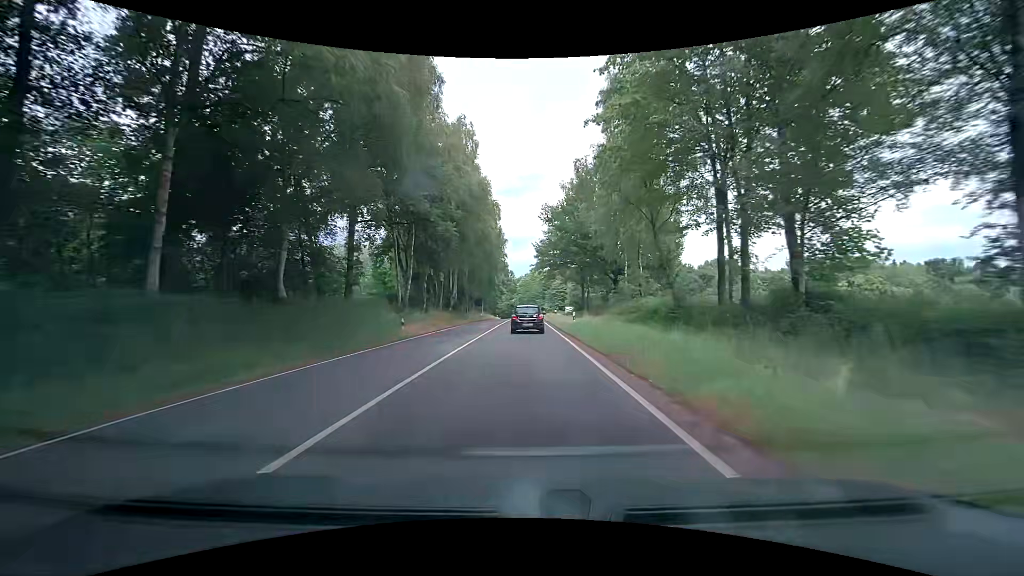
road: primary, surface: asphalt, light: Day
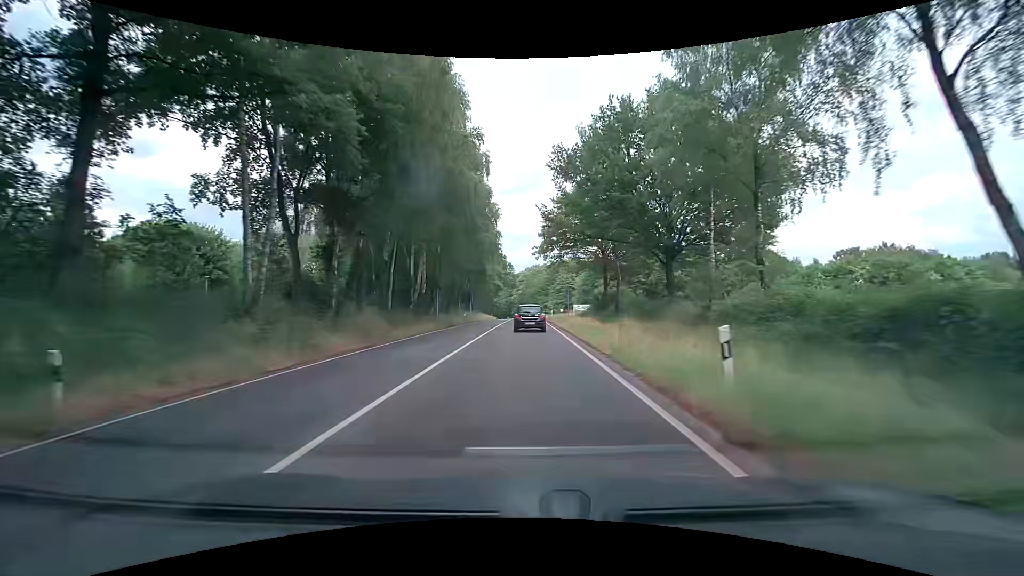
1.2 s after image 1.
(-0.2, +21.5) m; 0°
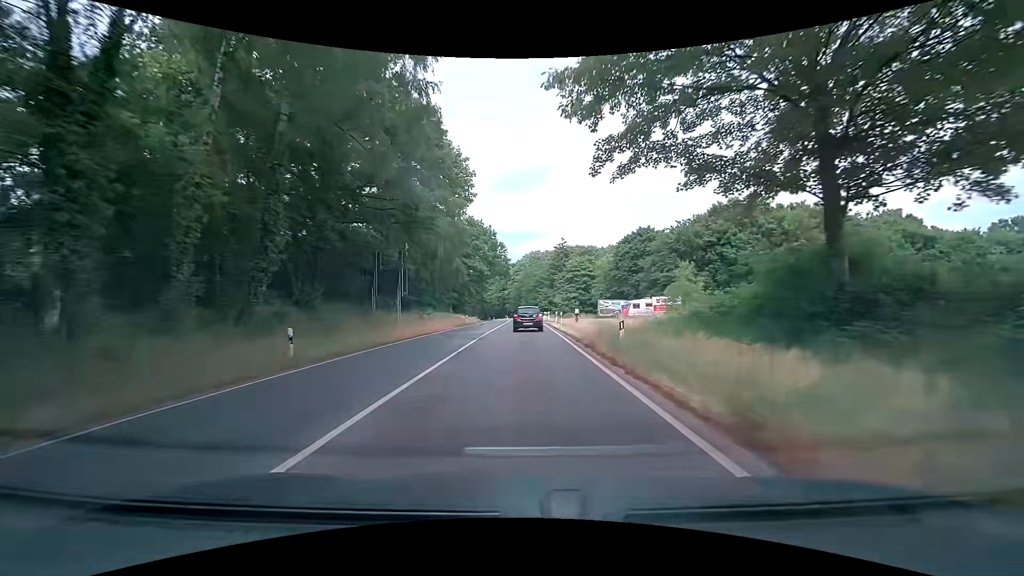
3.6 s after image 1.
(0.0, +42.2) m; 0°
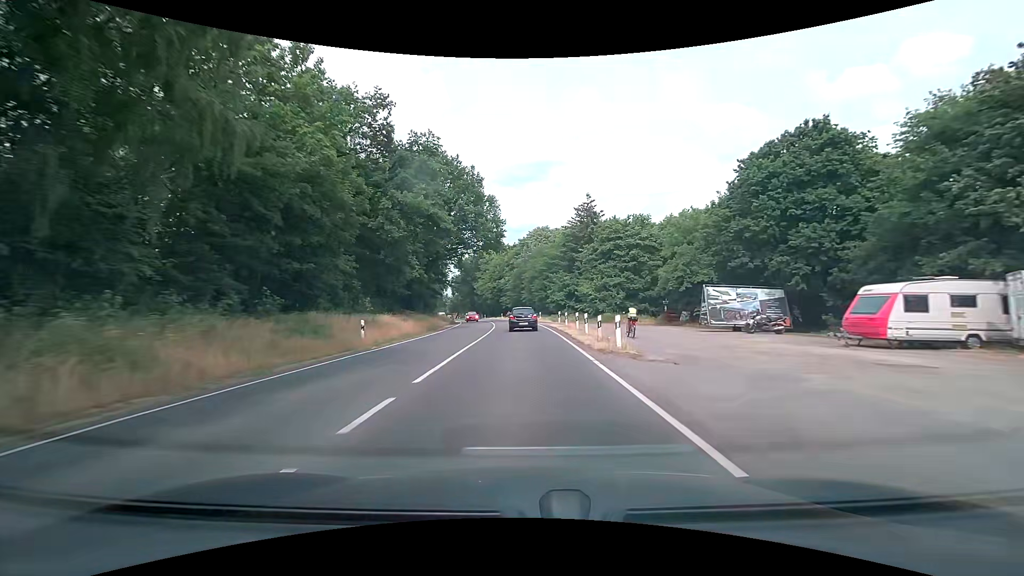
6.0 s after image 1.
(+0.1, +42.2) m; 0°
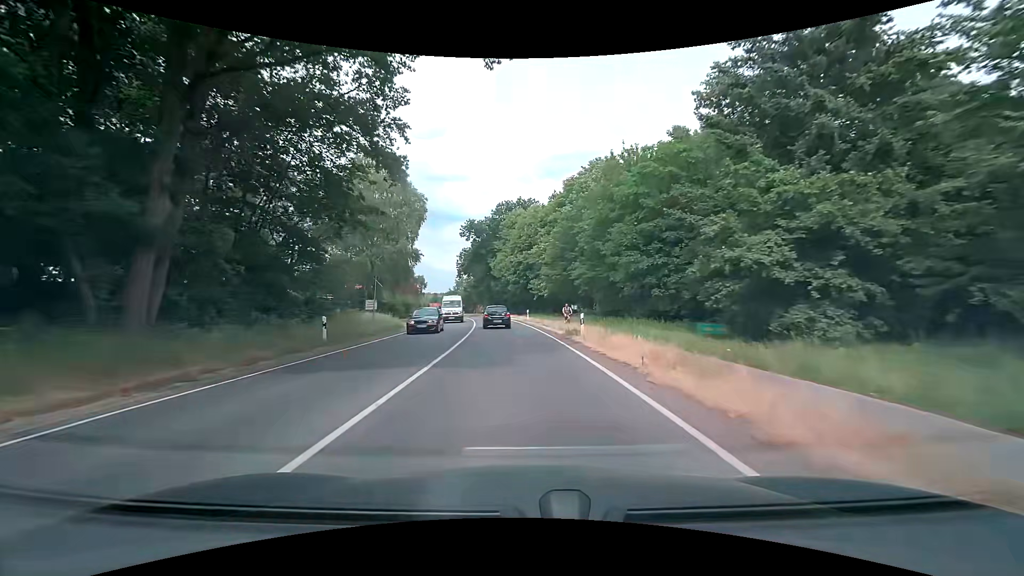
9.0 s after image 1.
(-1.4, +52.4) m; -5°
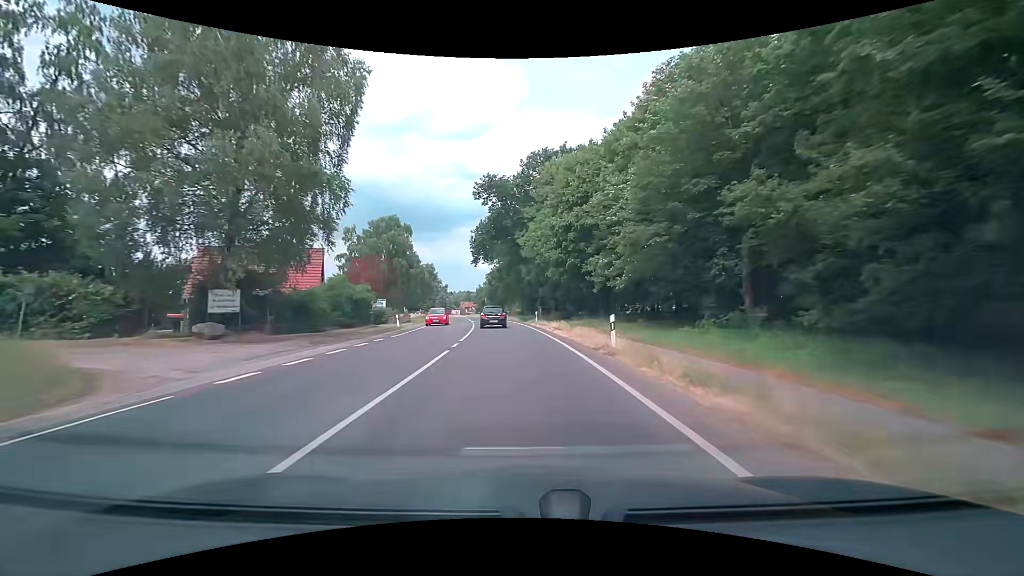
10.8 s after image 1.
(-1.0, +31.0) m; -4°
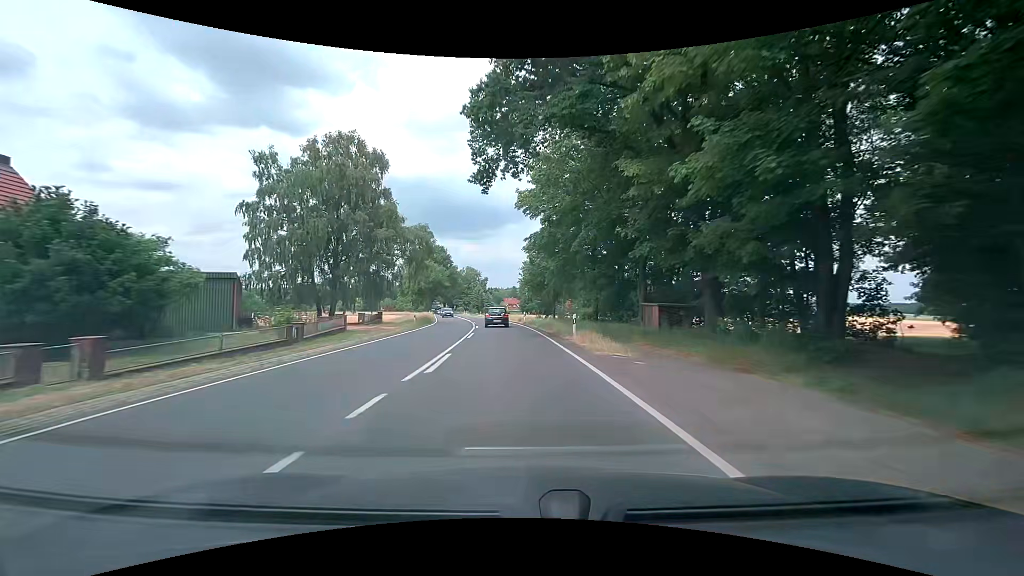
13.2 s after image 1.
(-2.0, +41.7) m; -5°
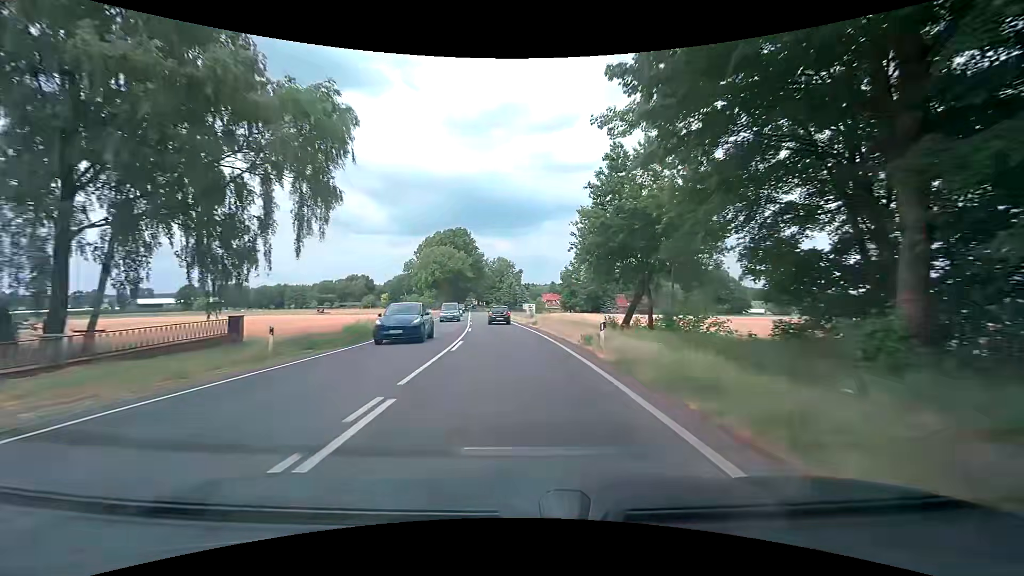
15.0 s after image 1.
(-1.2, +31.9) m; -4°
(0, +10) (-1, +20) (-2, +30) (-3, +40) (-4, +50) (-5, +60) (-6, +70) (-7, +80) (-8, +90) (-10, +99) m
